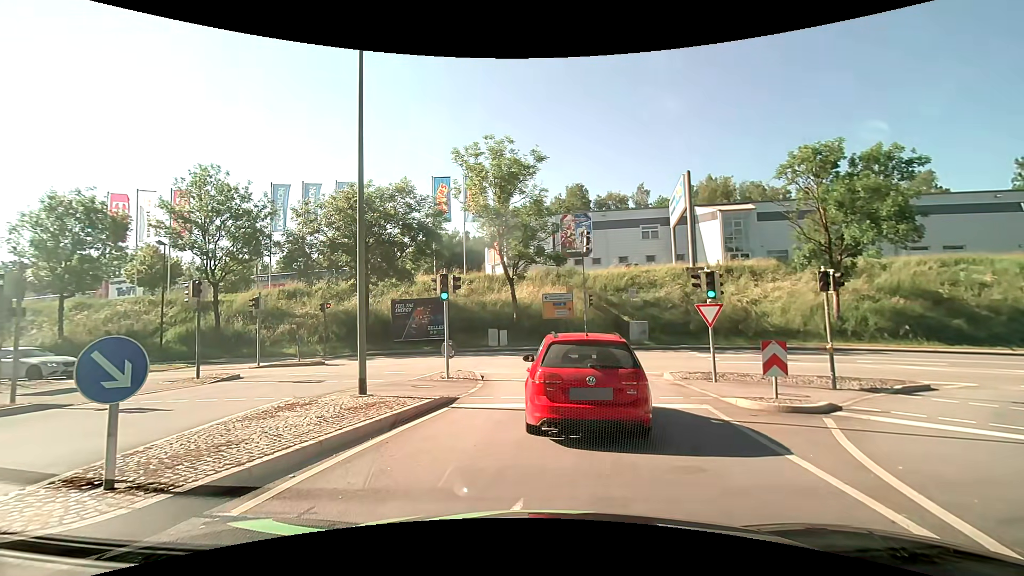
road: primary_link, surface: asphalt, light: Day
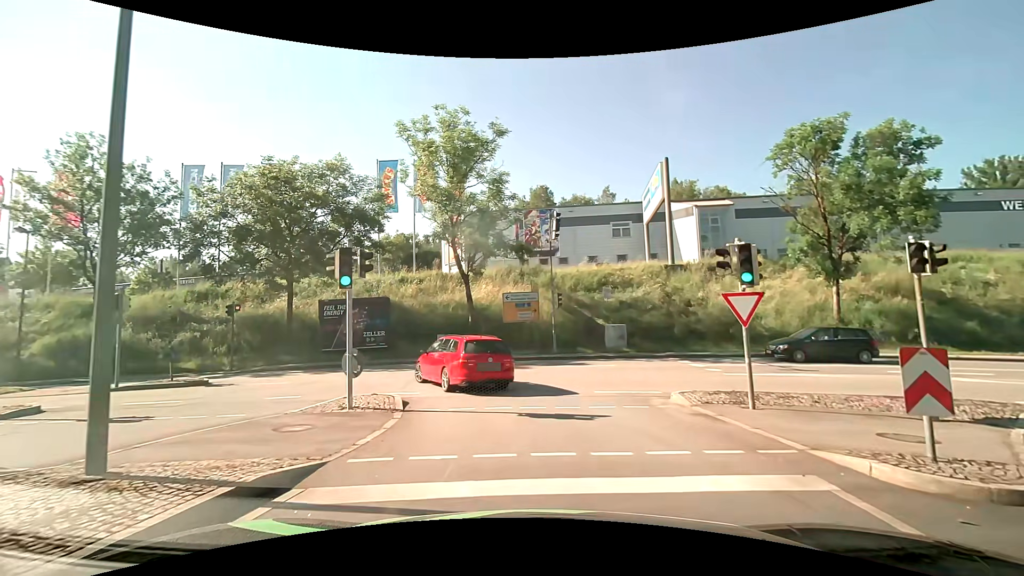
(+0.2, +5.6) m; +4°
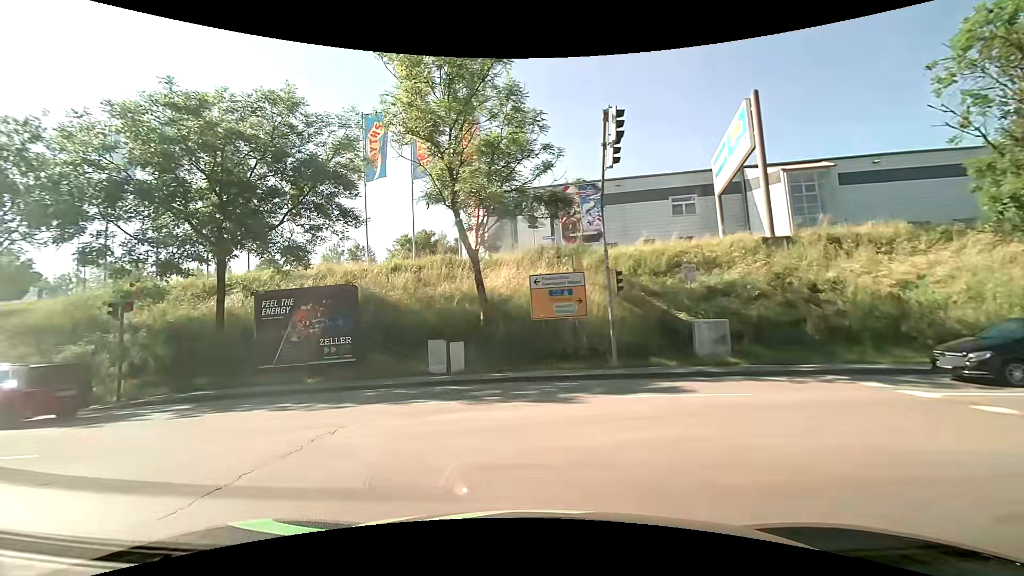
(+0.1, +10.1) m; -3°
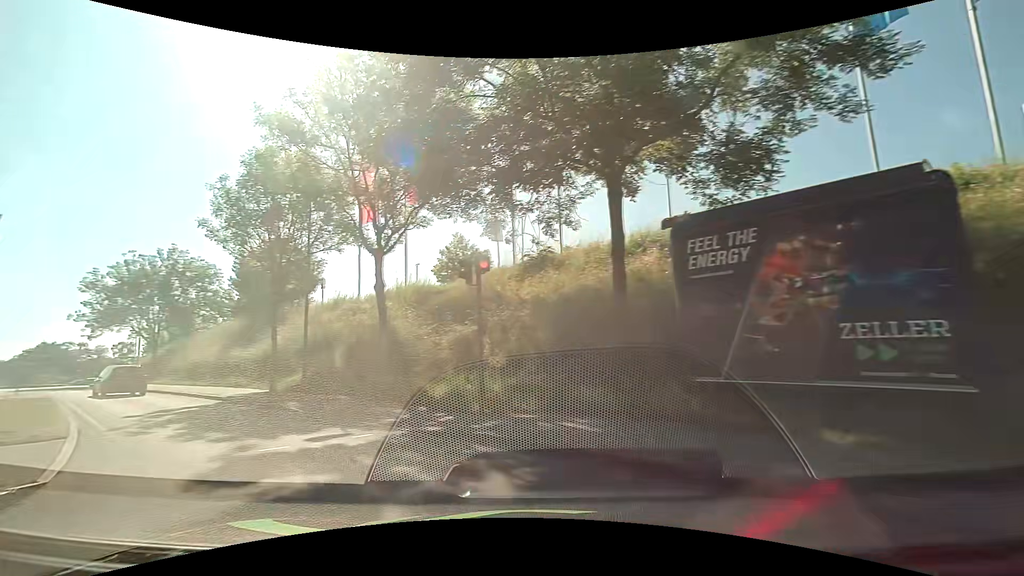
(-4.1, +10.6) m; -48°
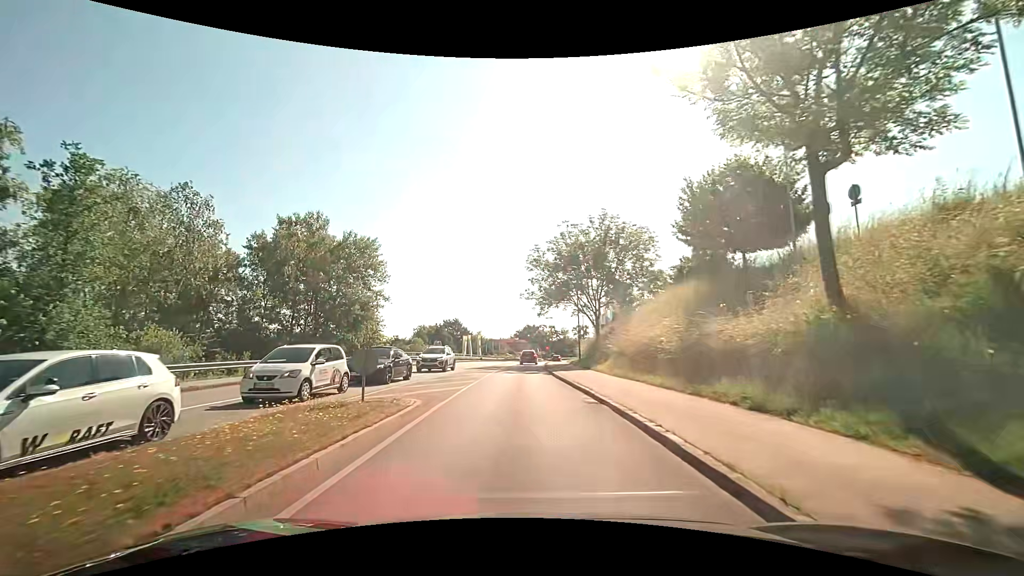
(-8.7, +15.4) m; -46°
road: tertiary
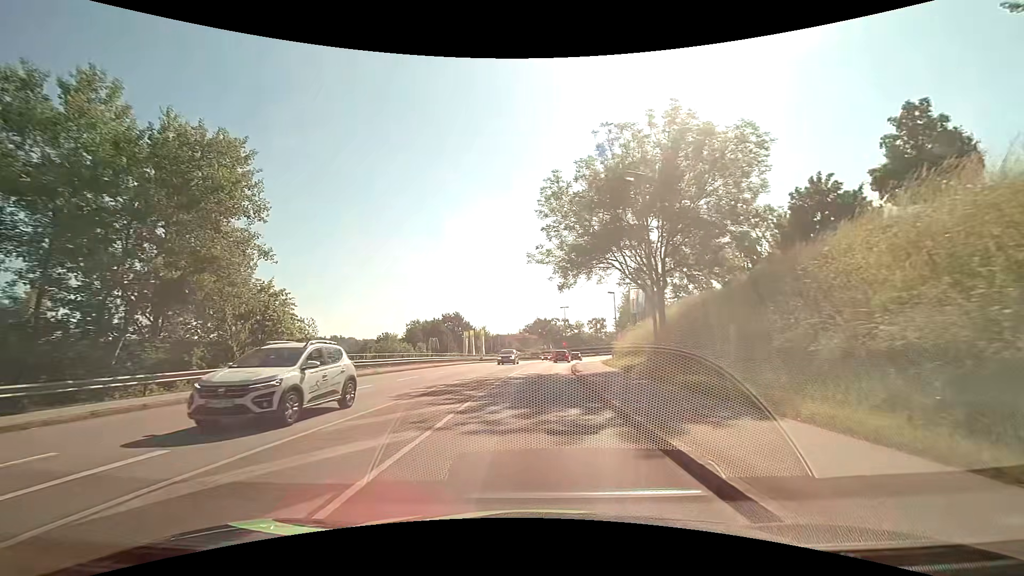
(-0.3, +21.0) m; -1°
